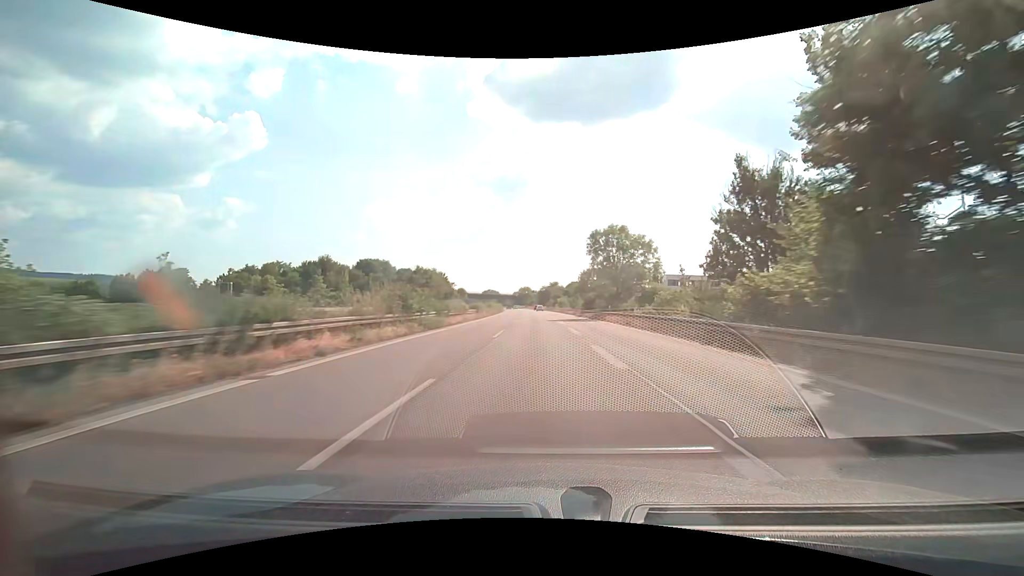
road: trunk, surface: asphalt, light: Day
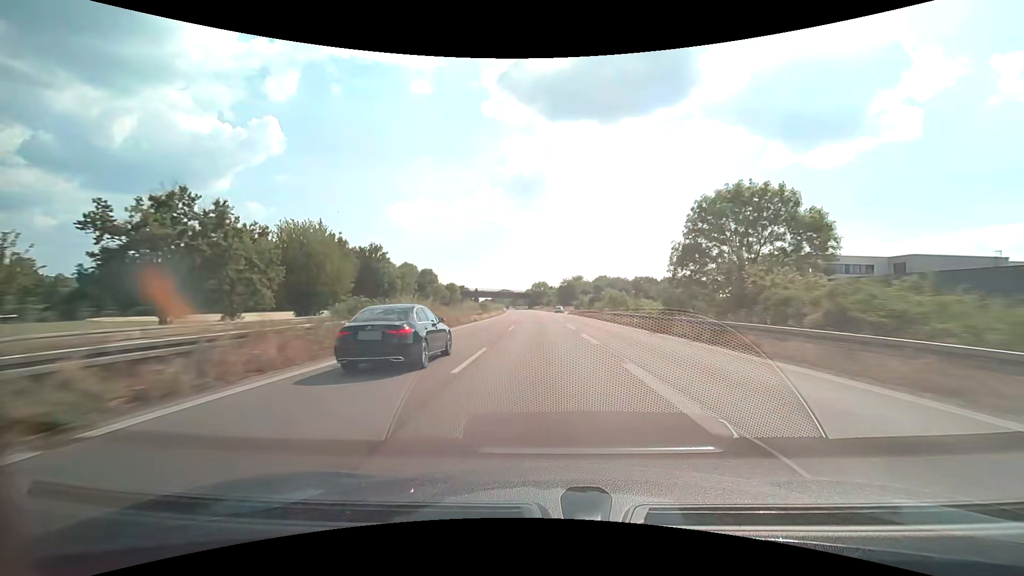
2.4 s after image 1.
(-1.3, +65.2) m; -2°
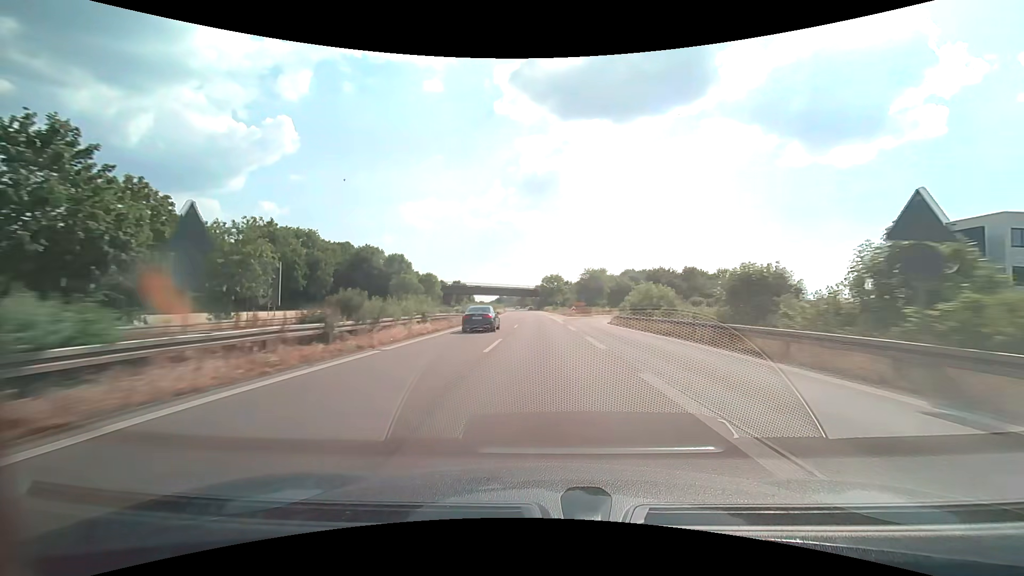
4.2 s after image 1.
(-0.7, +49.3) m; -1°
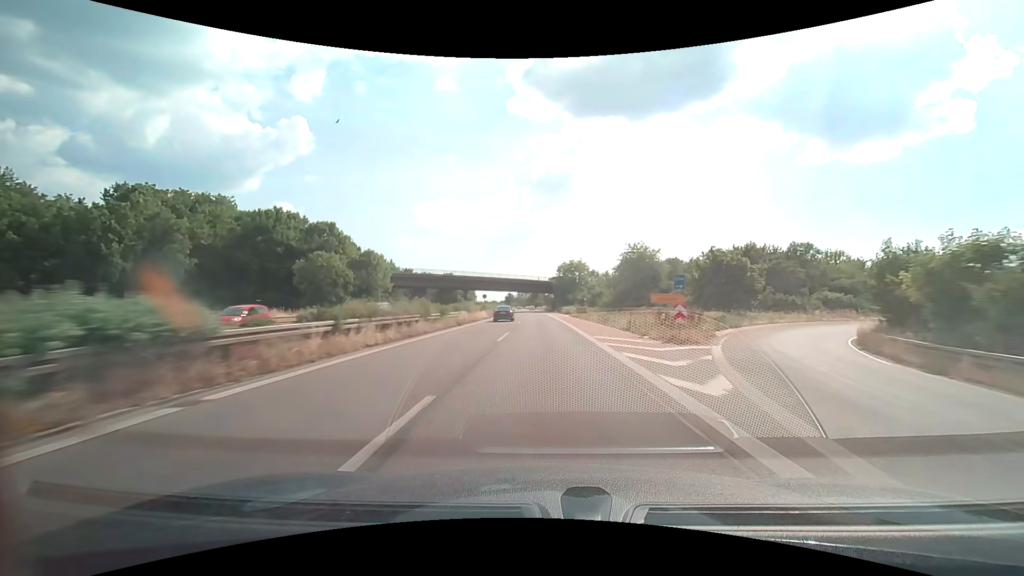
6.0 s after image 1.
(-0.7, +49.4) m; -2°
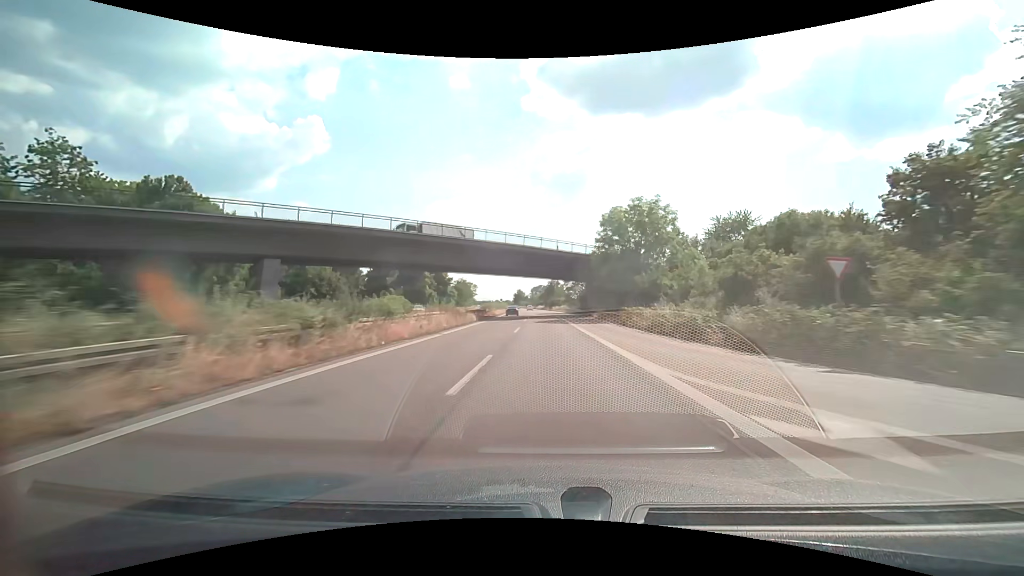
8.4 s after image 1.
(-1.2, +65.9) m; -2°
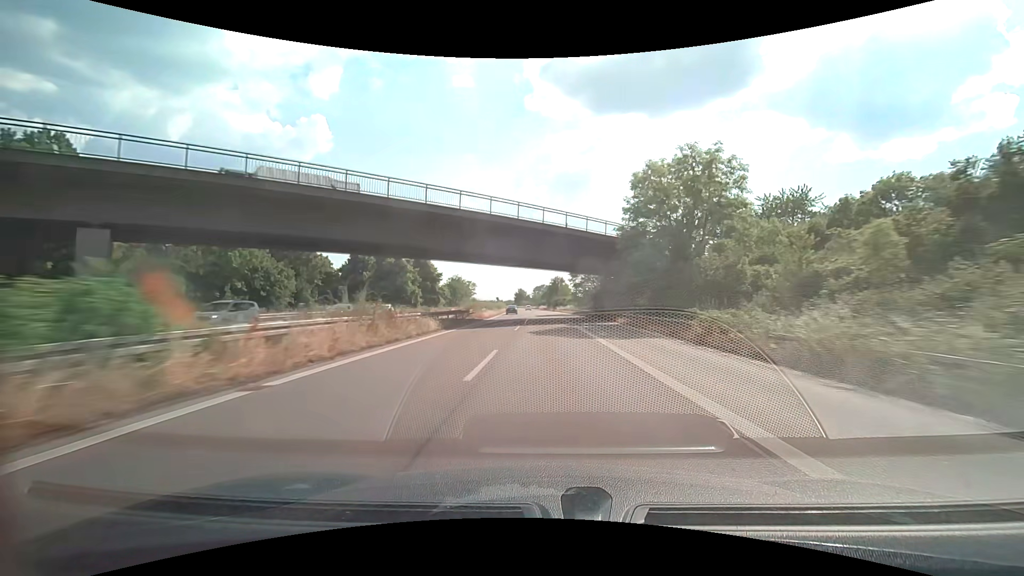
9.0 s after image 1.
(0.0, +16.4) m; 0°
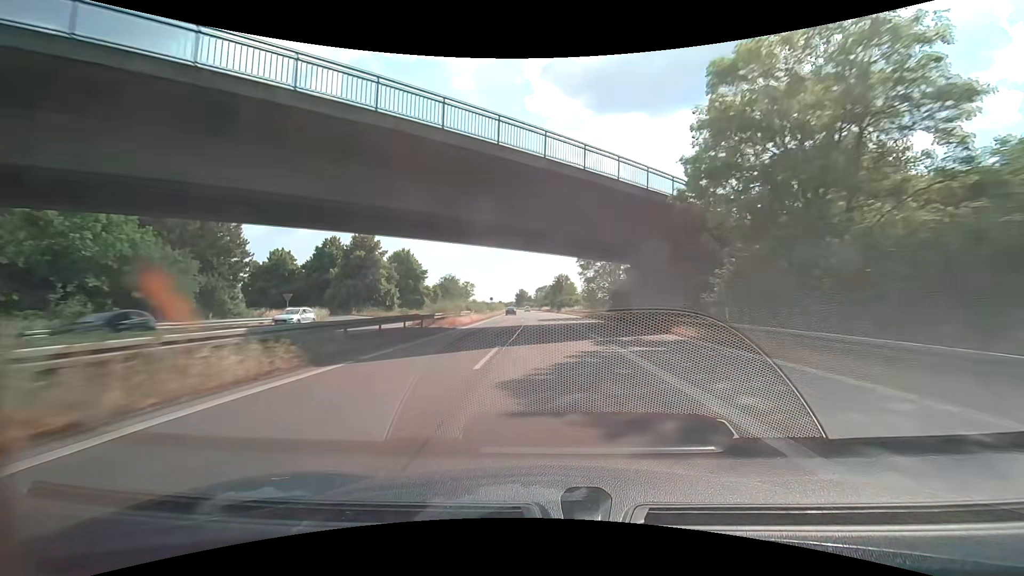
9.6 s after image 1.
(0.0, +16.4) m; 0°
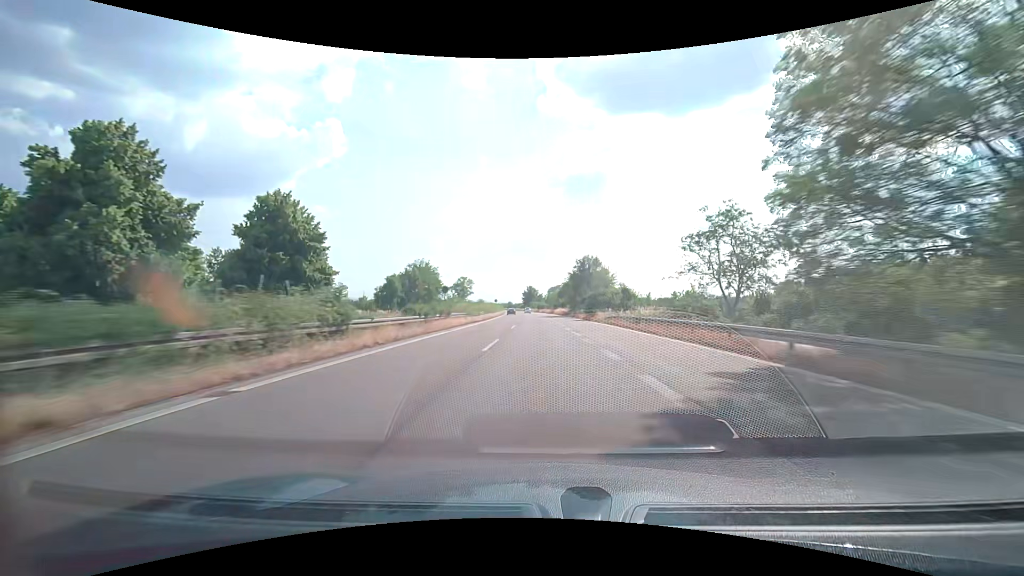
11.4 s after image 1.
(-0.2, +49.3) m; -1°
(0, +10) (0, +20) (0, +30) (-1, +40) (-1, +50) (-2, +60) (-2, +70) (-3, +80) (-3, +90) (-4, +100) m
